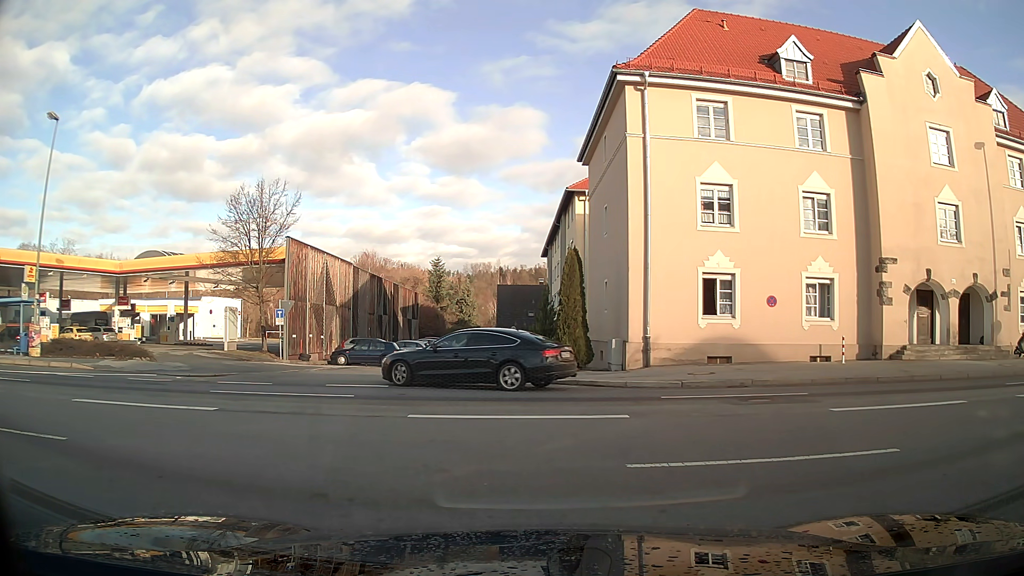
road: residential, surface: asphalt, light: Day
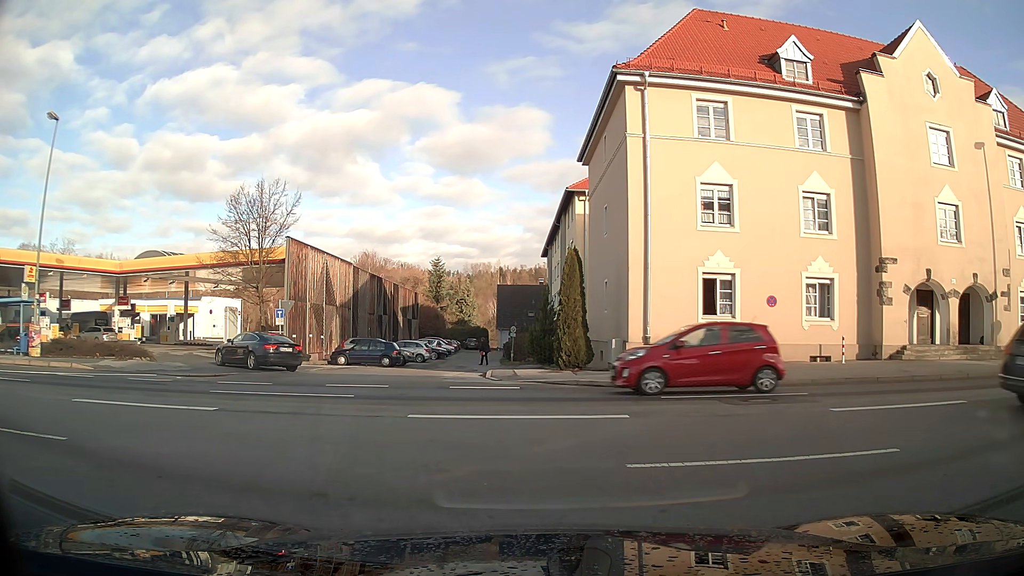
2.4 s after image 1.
(0.0, 0.0) m; 0°
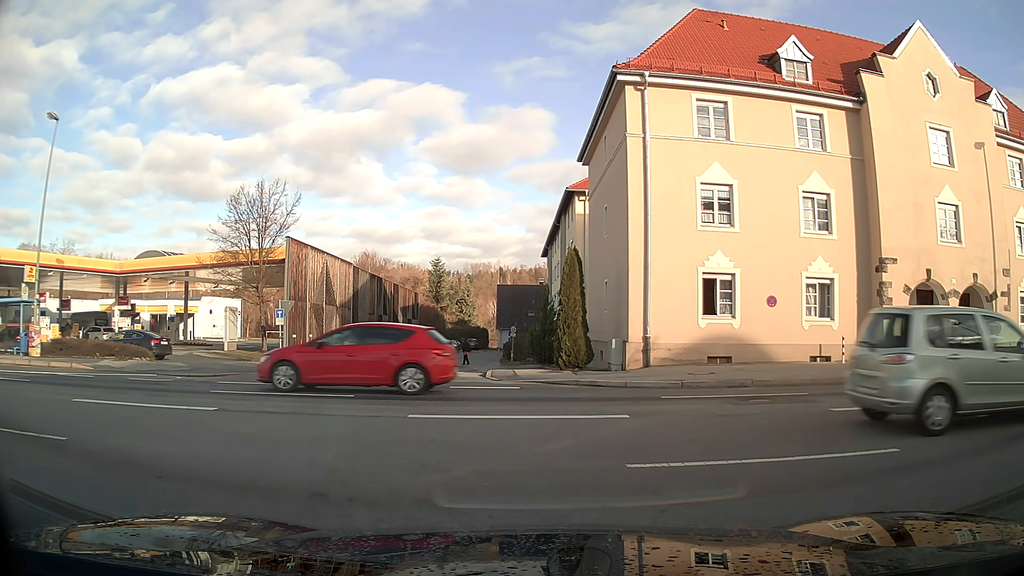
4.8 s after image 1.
(0.0, 0.0) m; 0°
